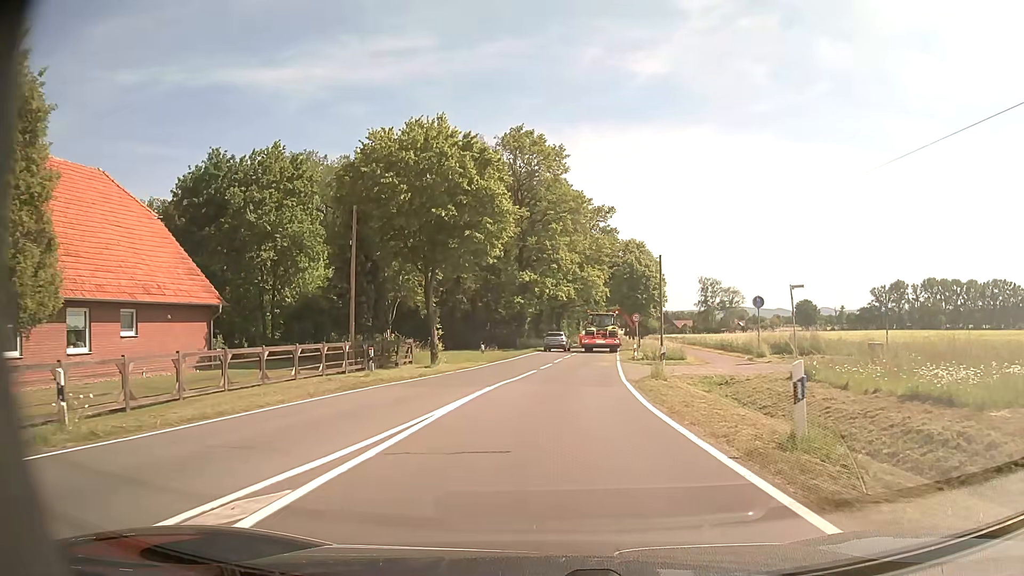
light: Day
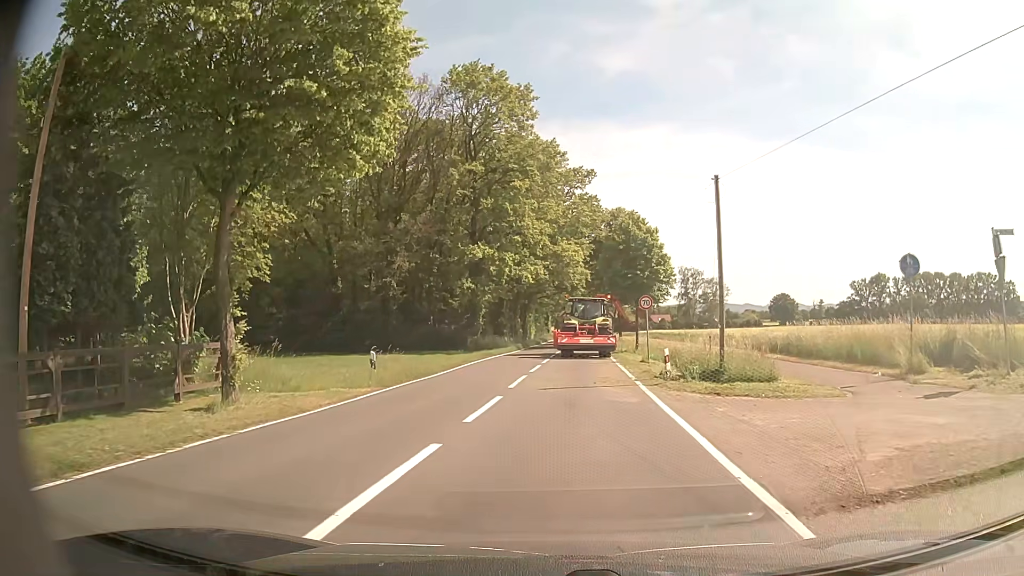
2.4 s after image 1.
(+0.5, +17.1) m; +3°
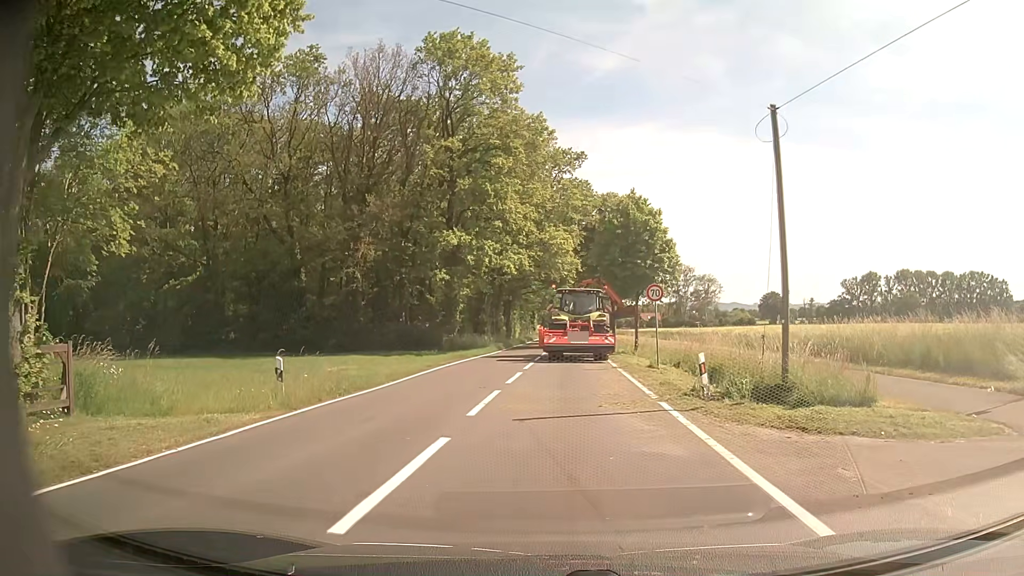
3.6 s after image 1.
(+0.1, +5.6) m; 0°
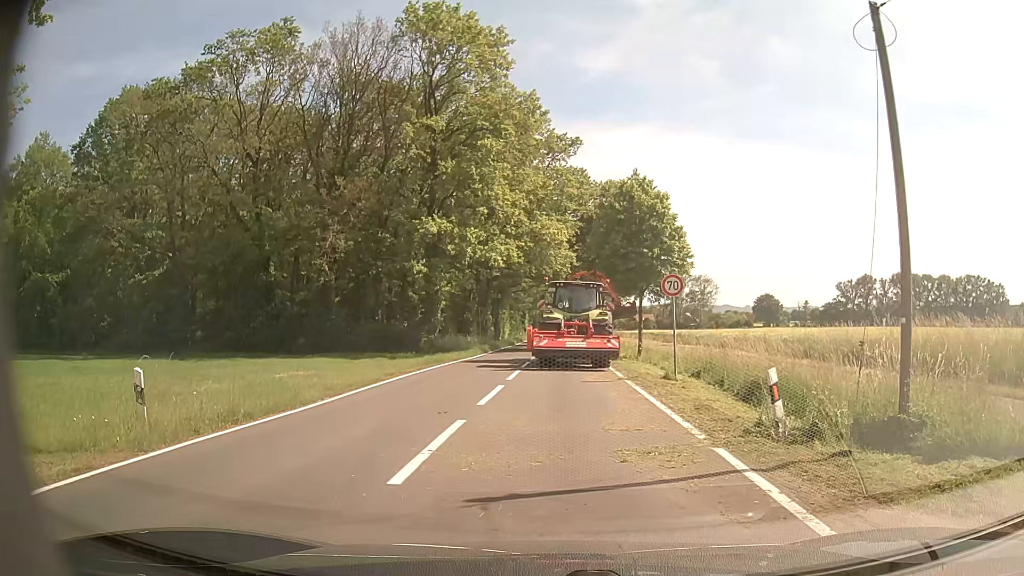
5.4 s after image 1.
(+0.1, +4.4) m; +3°
(-1, +10) (-3, +20) (-3, +30) (-3, +40) (-2, +50) (-1, +60) (0, +70) (0, +80) (0, +90) (0, +100) m
